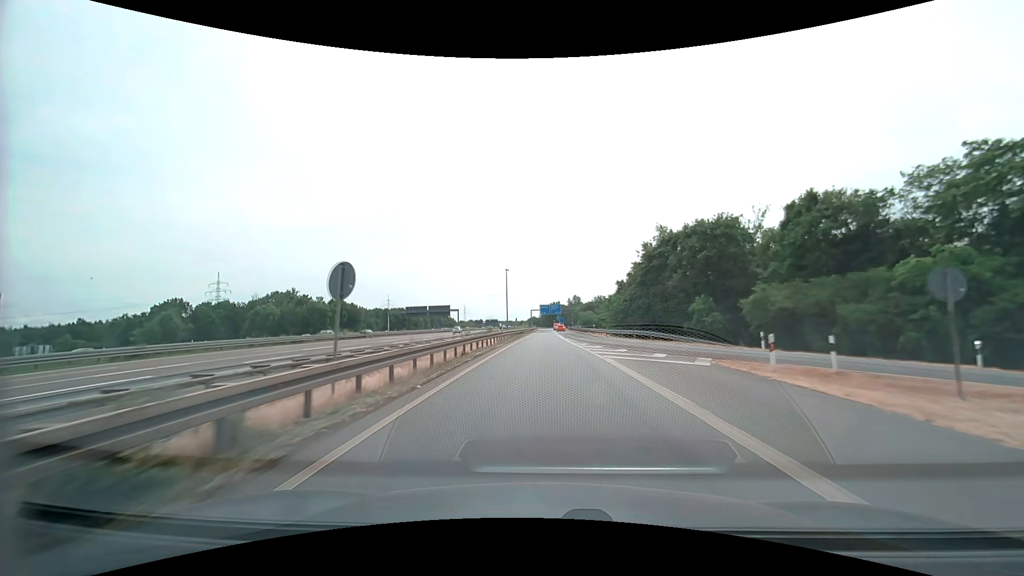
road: motorway_link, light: Day
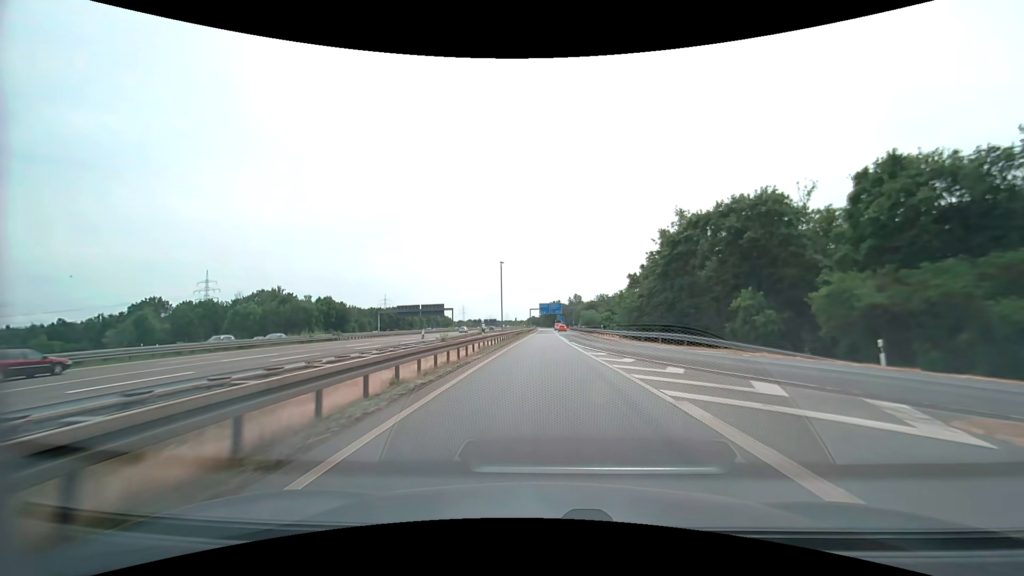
(0.0, +9.8) m; 0°
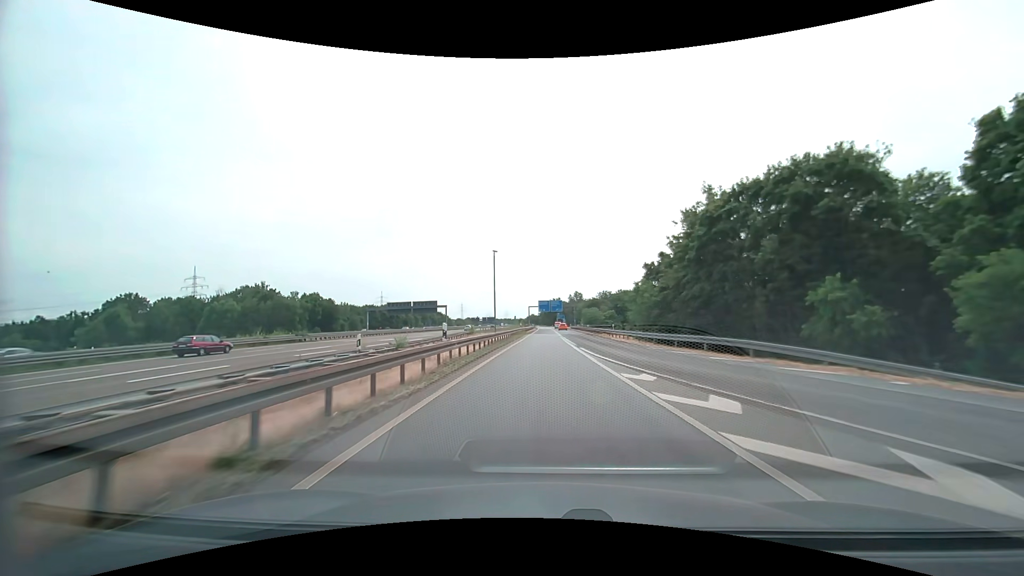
(0.0, +9.8) m; 0°
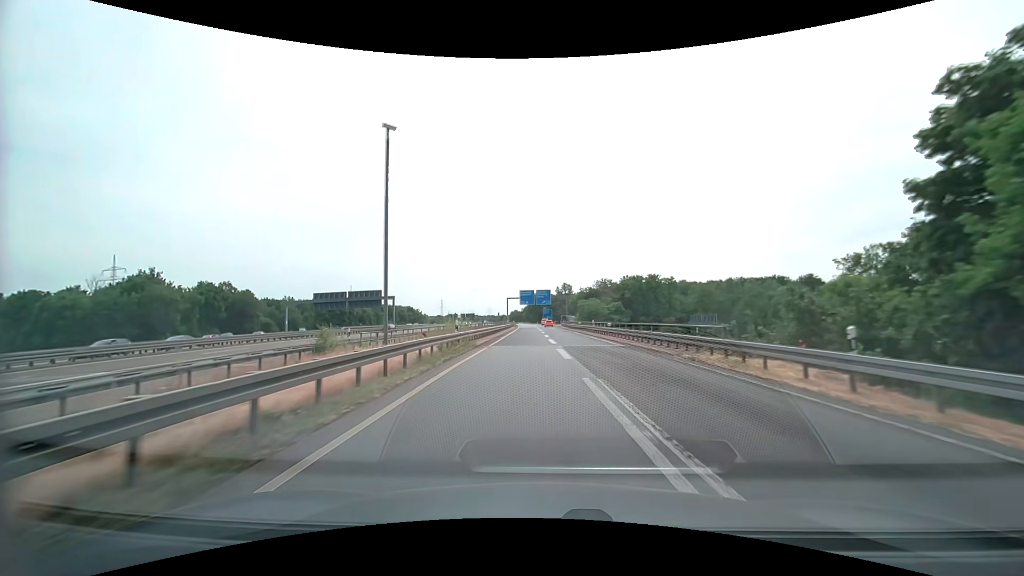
(+0.4, +39.2) m; +2°
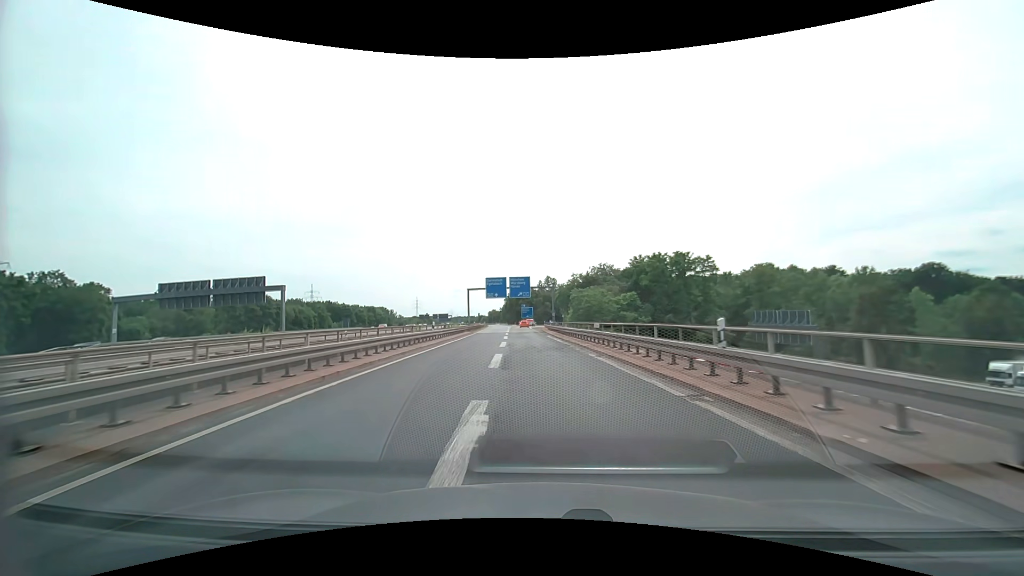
(+1.0, +39.0) m; +2°
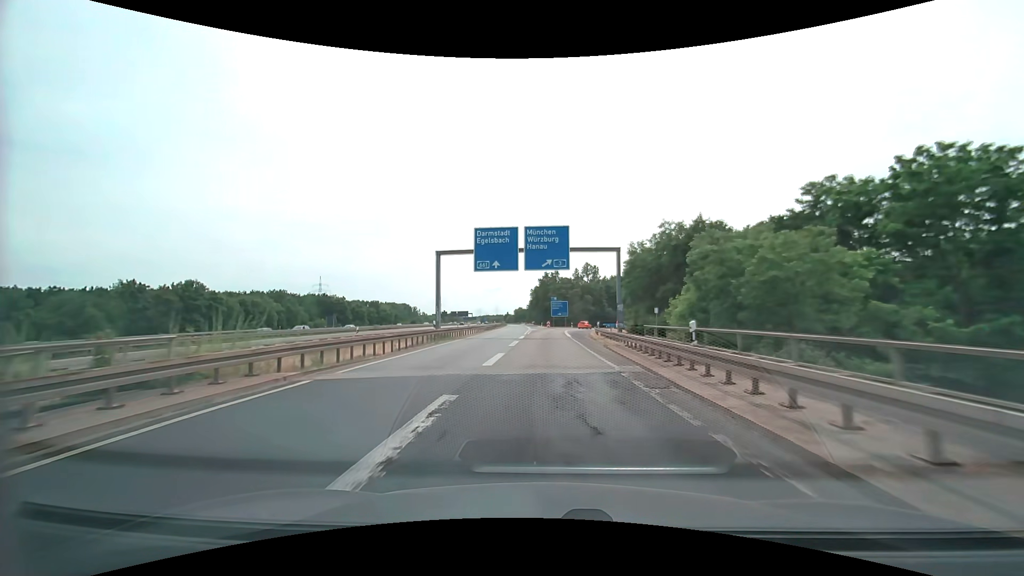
(-1.9, +47.4) m; -4°
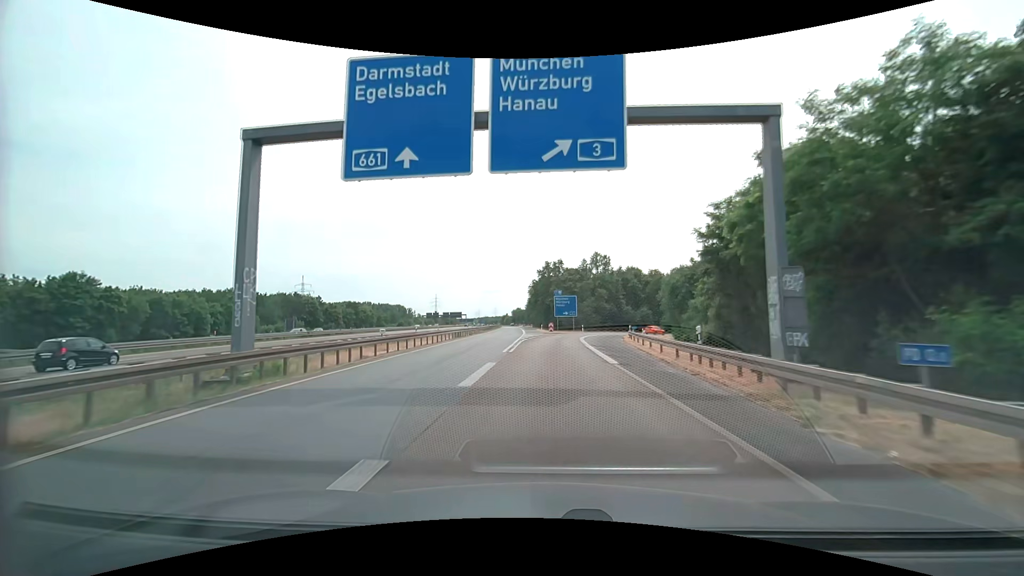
(-0.1, +27.8) m; 0°
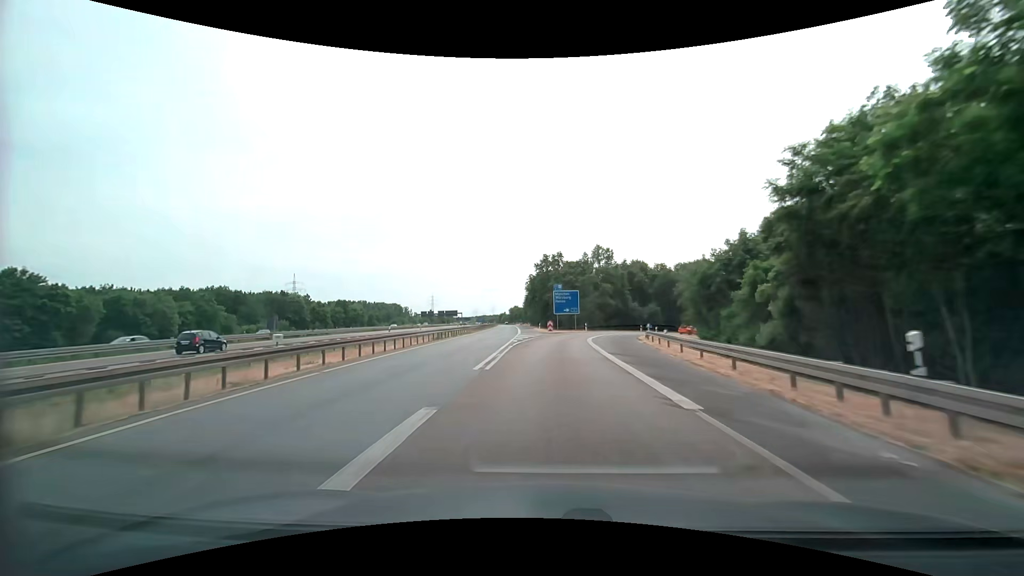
(0.0, +9.1) m; 0°
(0, +10) (0, +20) (+1, +30) (+1, +40) (+3, +50) (+6, +59) (+10, +69) (+15, +77) (+22, +85) (+29, +91) m
